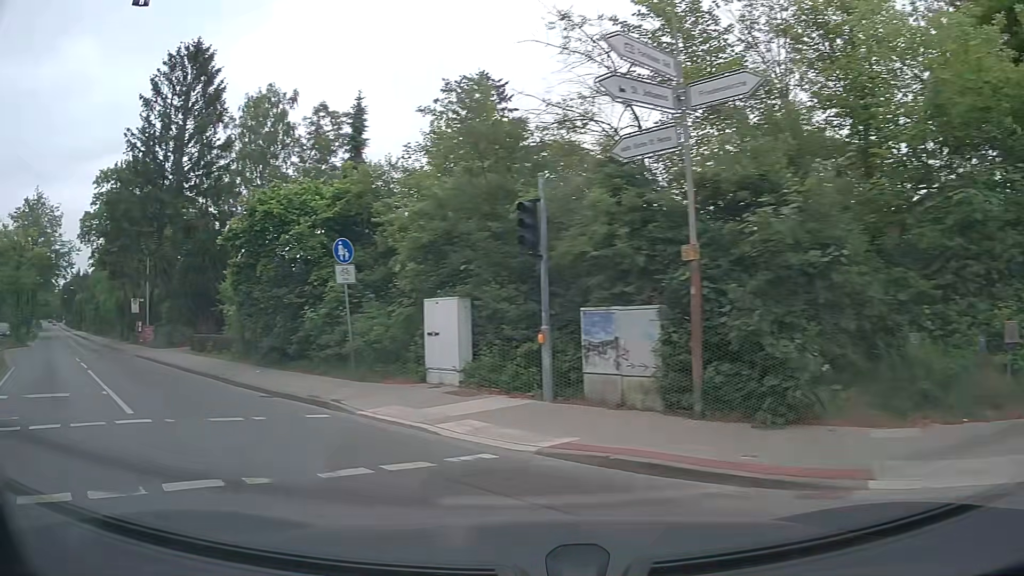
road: secondary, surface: asphalt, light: Day
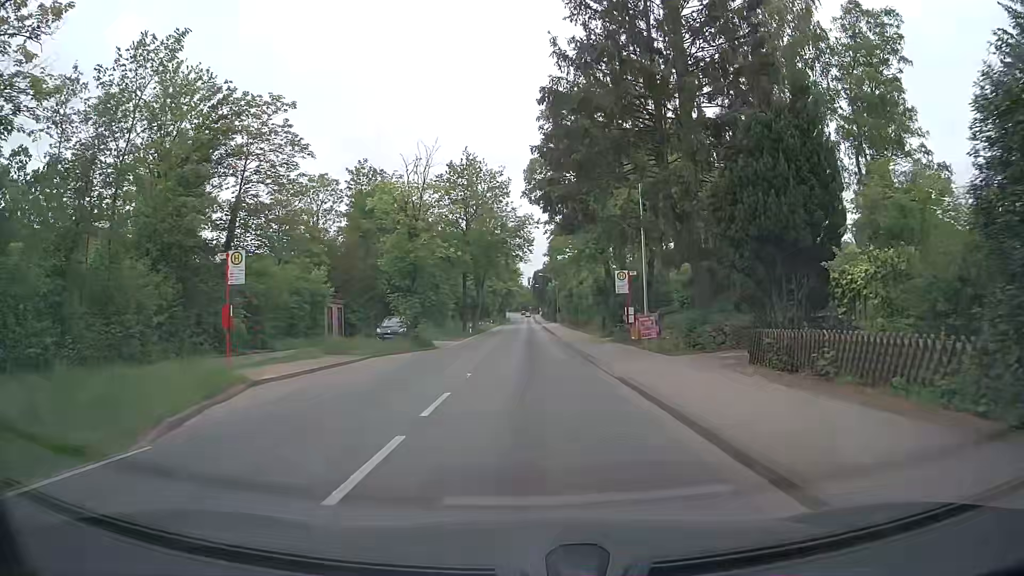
(-9.4, +16.3) m; -44°
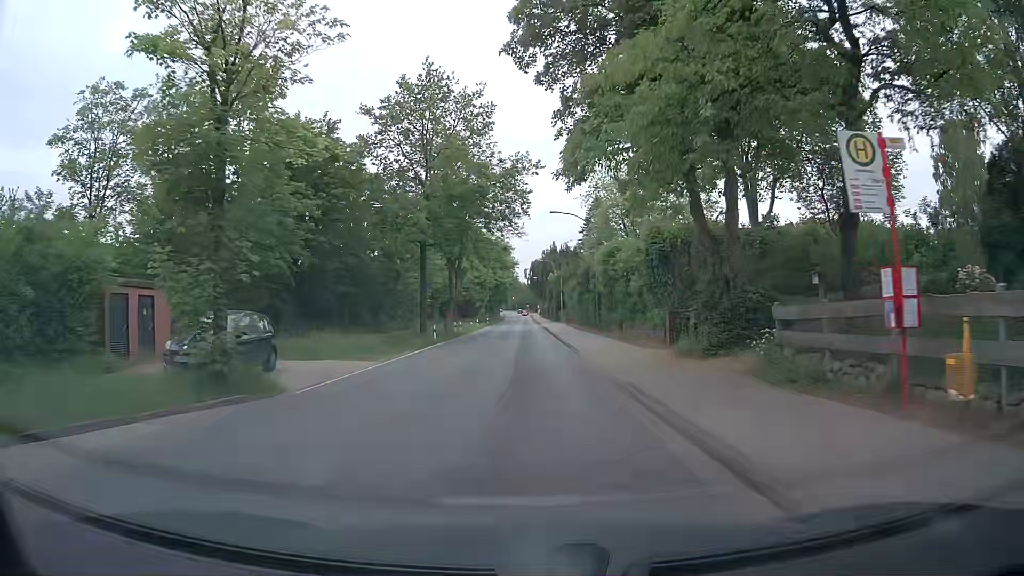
(+0.4, +22.8) m; 0°
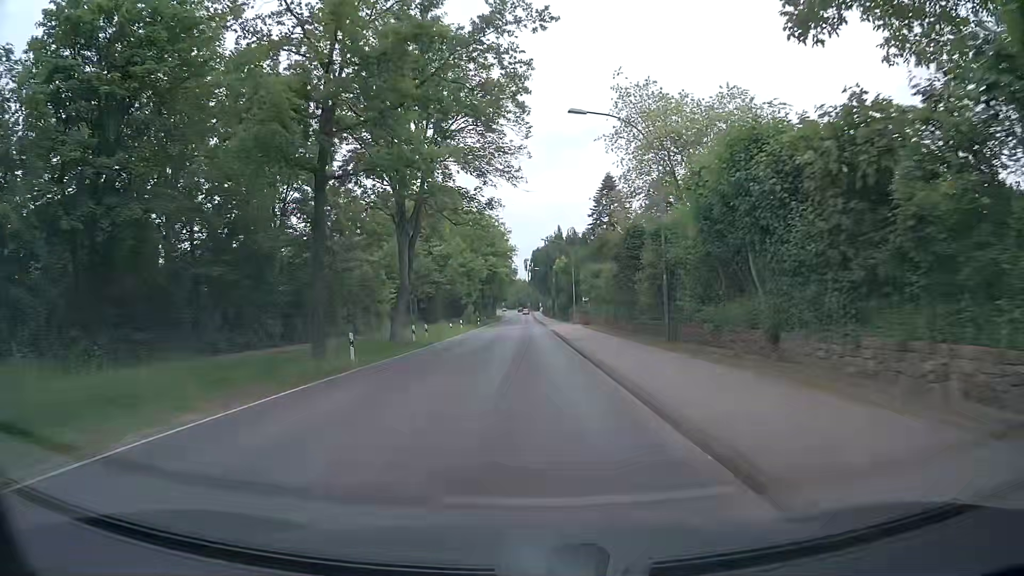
(+0.1, +20.4) m; 0°
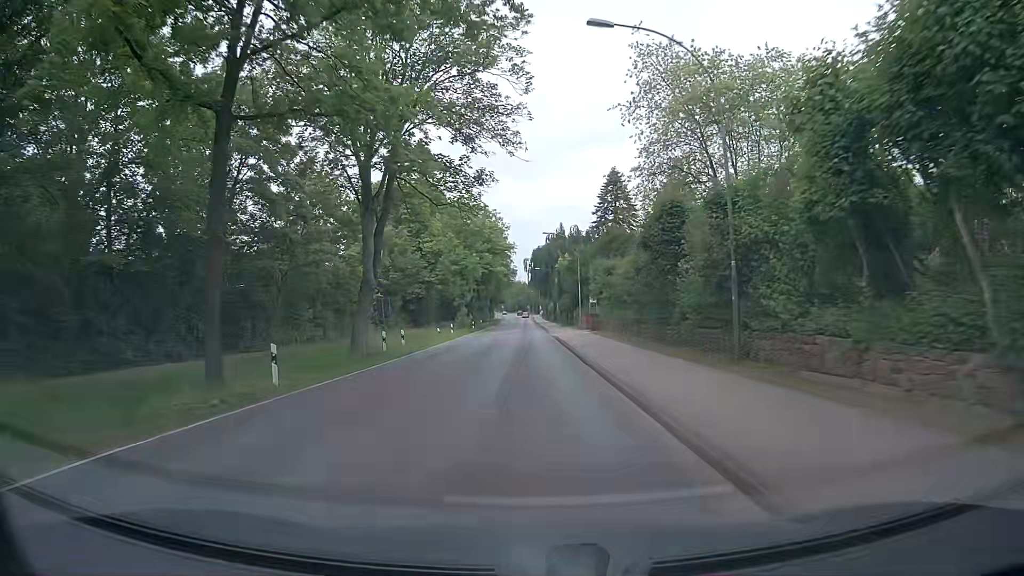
(0.0, +7.1) m; 0°
(0, +10) (0, +20) (0, +30) (0, +40) (0, +50) (0, +60) (0, +70) (-1, +80) (-1, +90) (-1, +100) m
